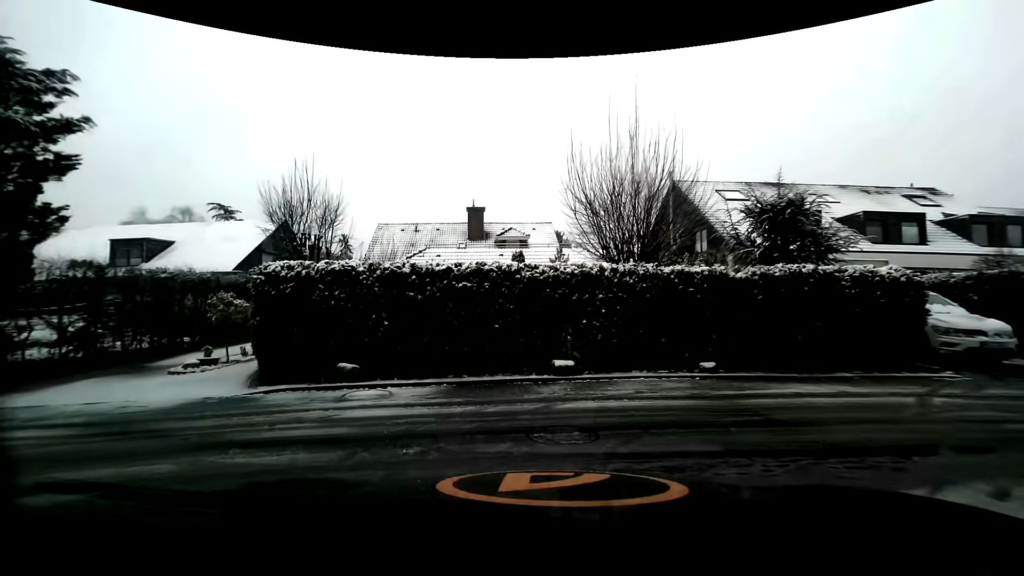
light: Day
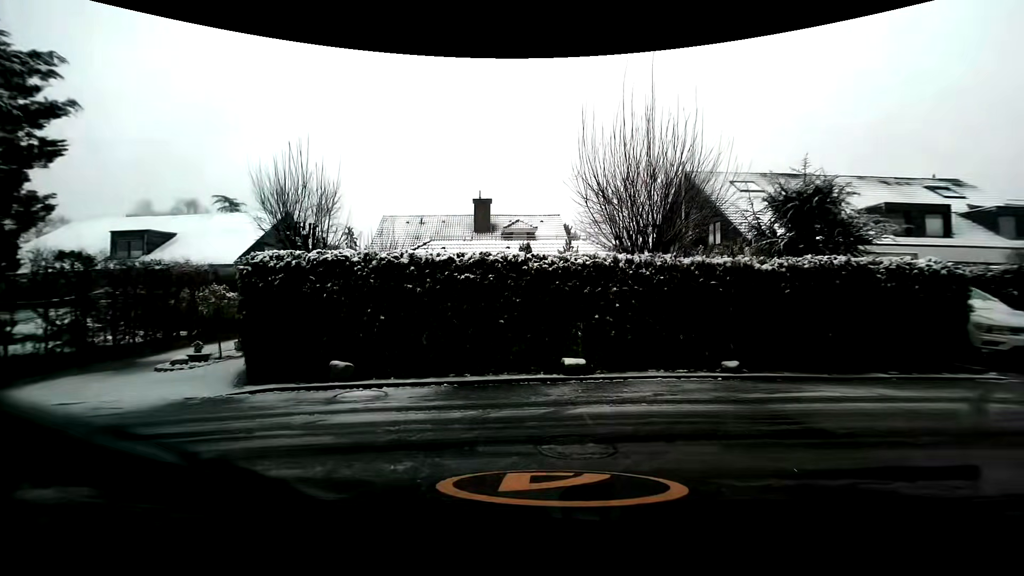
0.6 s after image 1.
(0.0, +0.6) m; 0°
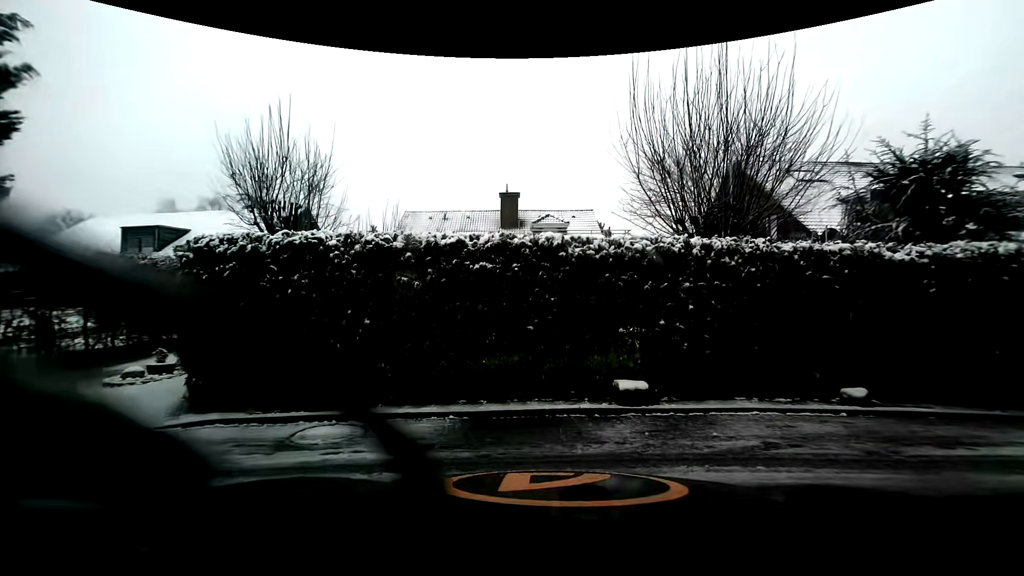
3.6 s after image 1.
(0.0, +2.2) m; 0°
